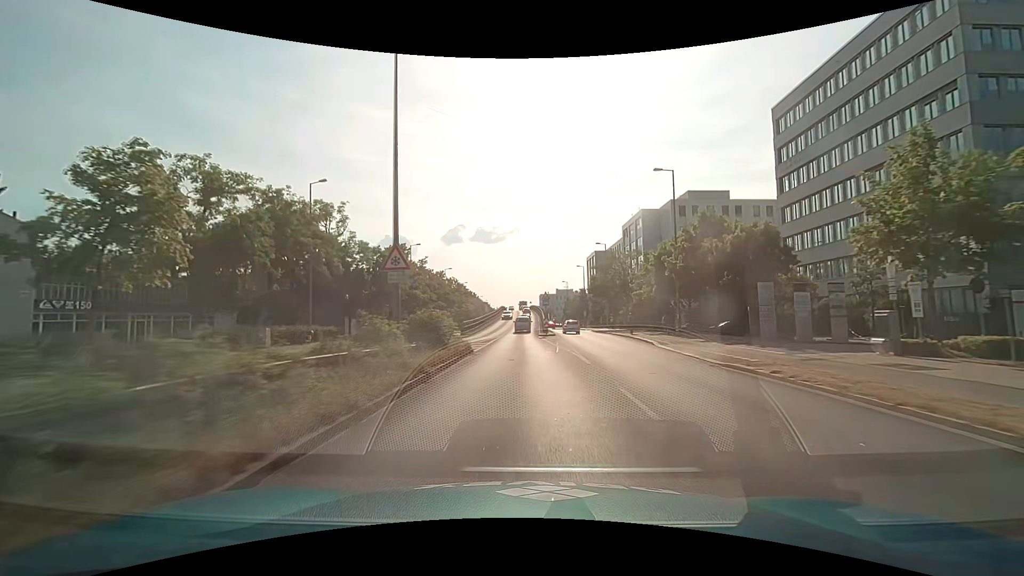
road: primary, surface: asphalt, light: Day
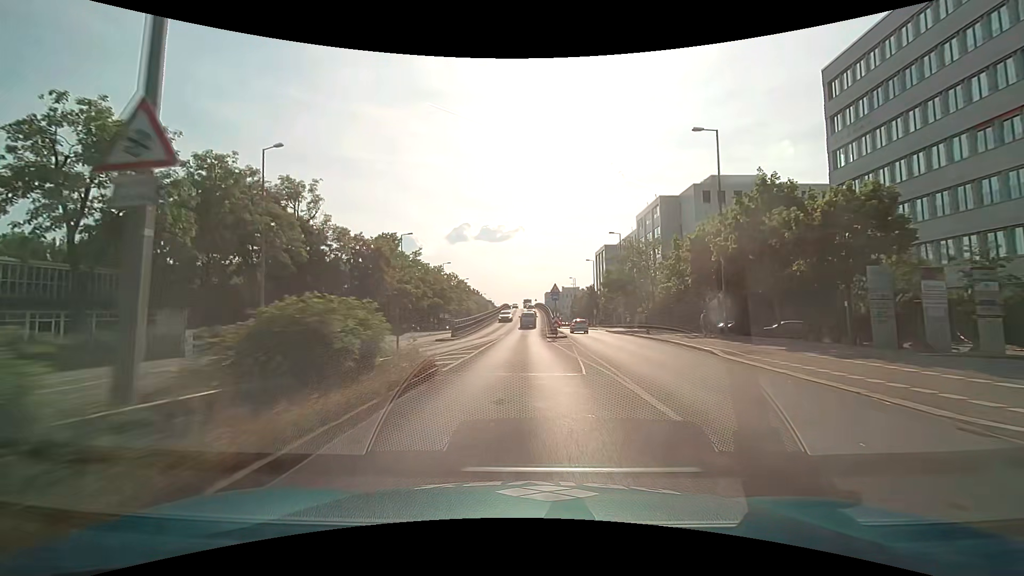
(-0.1, +9.1) m; -1°
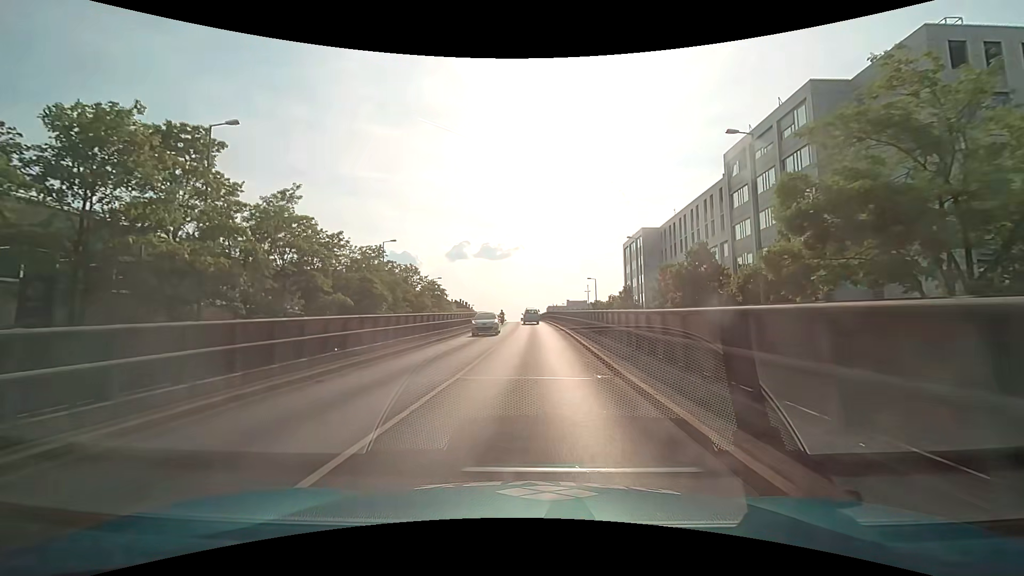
(-0.2, +45.6) m; 0°
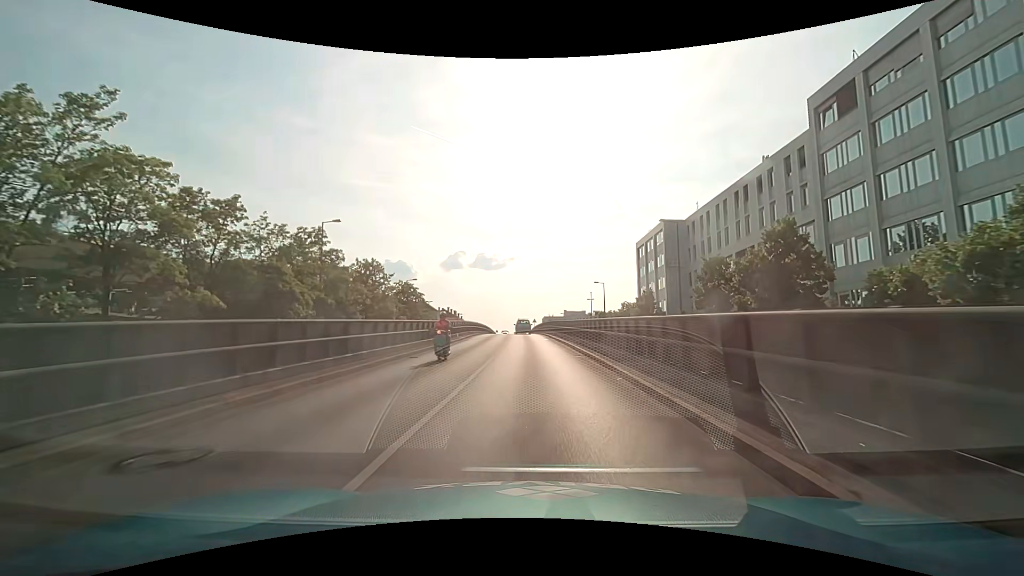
(0.0, +17.8) m; 0°
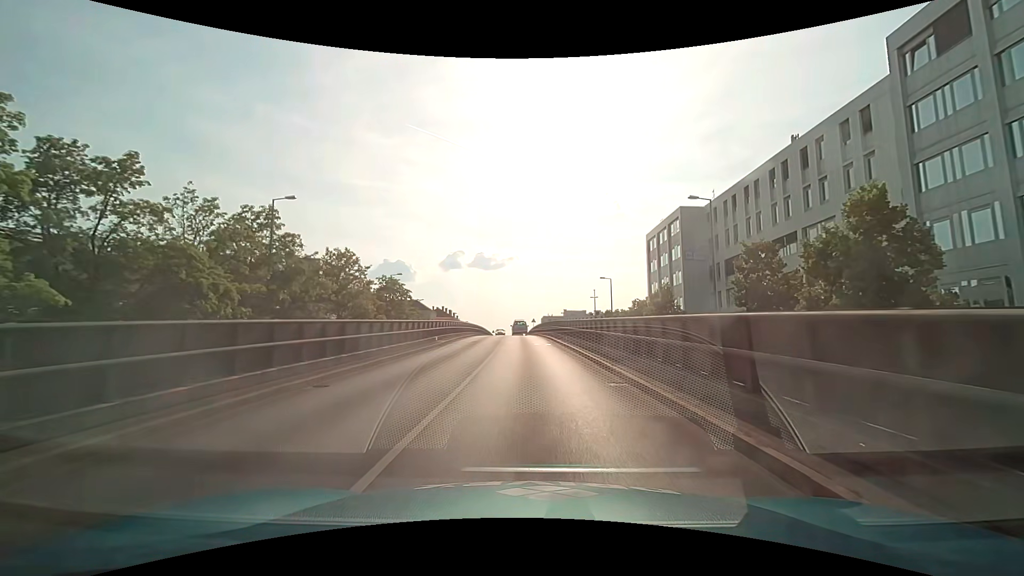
(0.0, +8.8) m; 0°
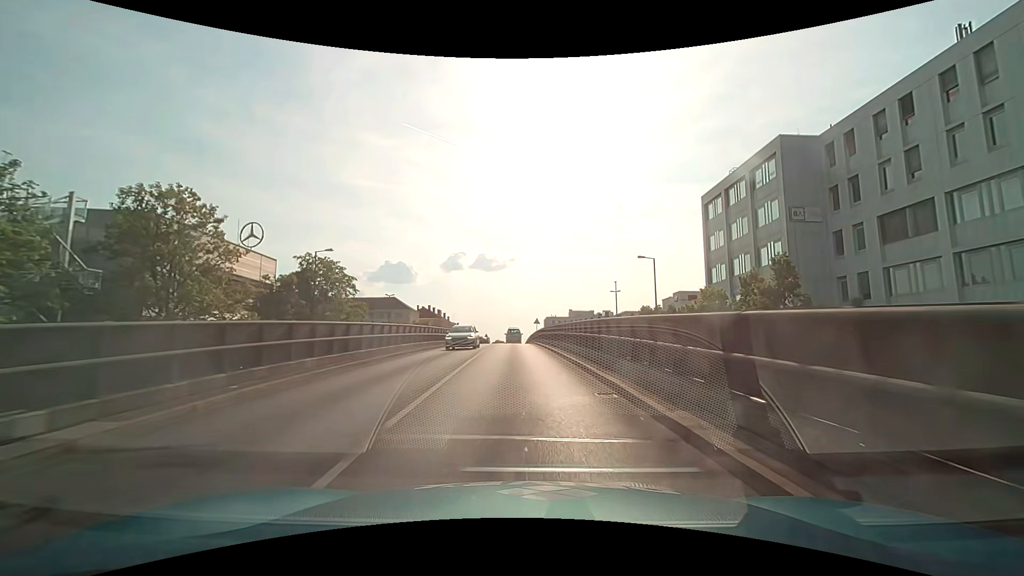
(-0.1, +26.2) m; 0°
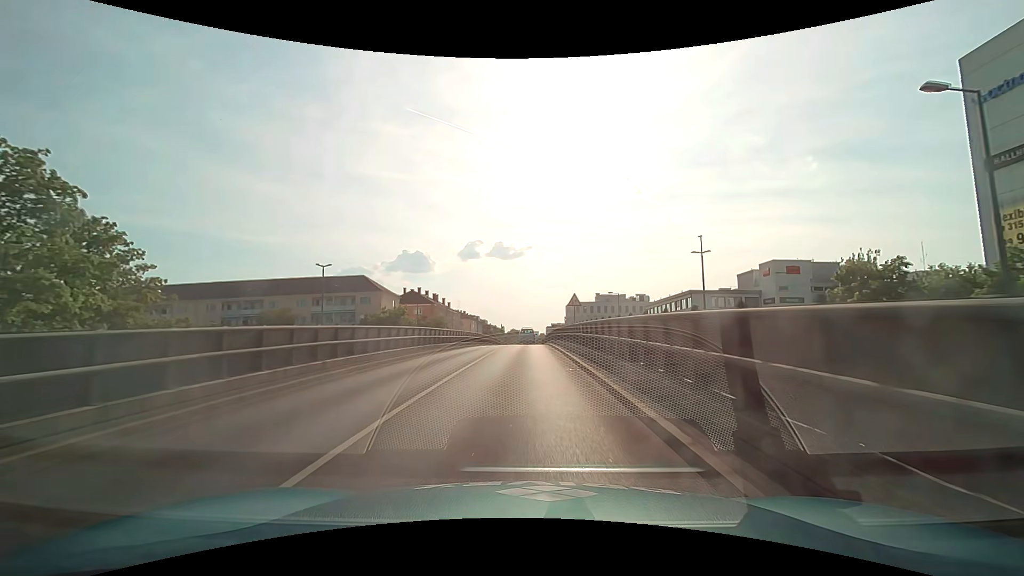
(-0.6, +35.4) m; -2°
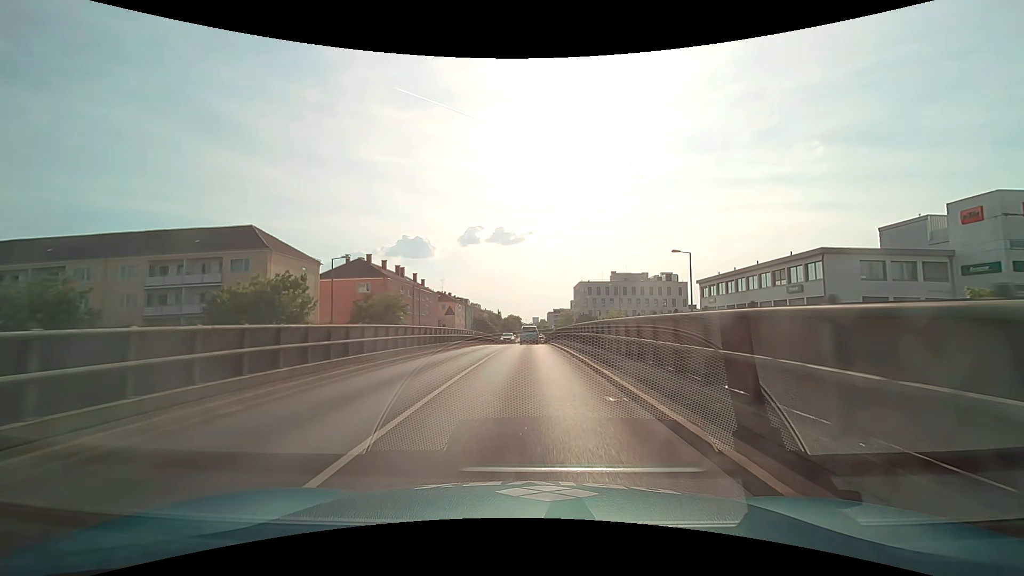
(+0.1, +36.4) m; 0°
(0, +10) (0, +20) (0, +30) (0, +40) (0, +50) (0, +60) (0, +70) (0, +80) (0, +90) (0, +100) m
